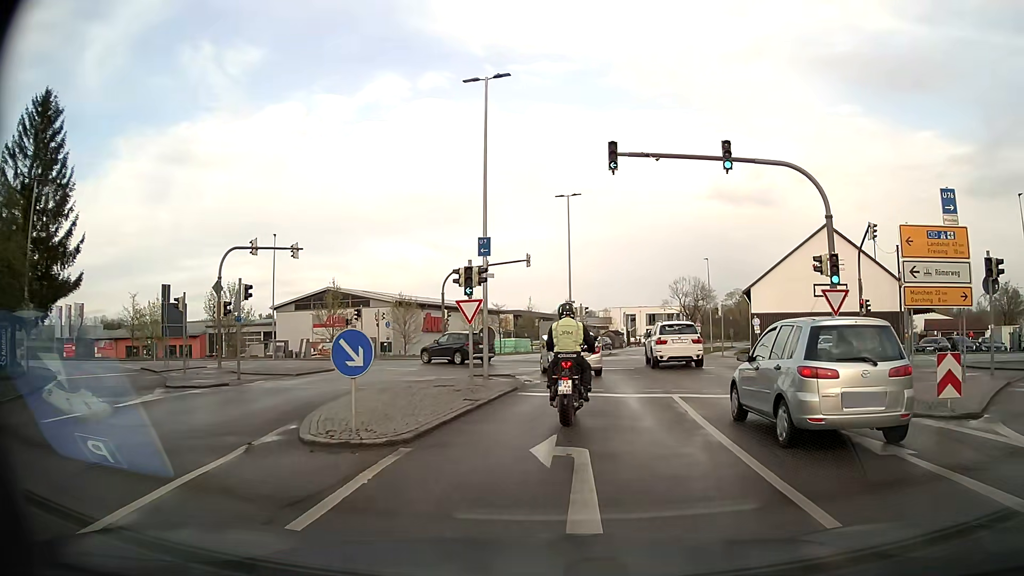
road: secondary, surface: asphalt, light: Day
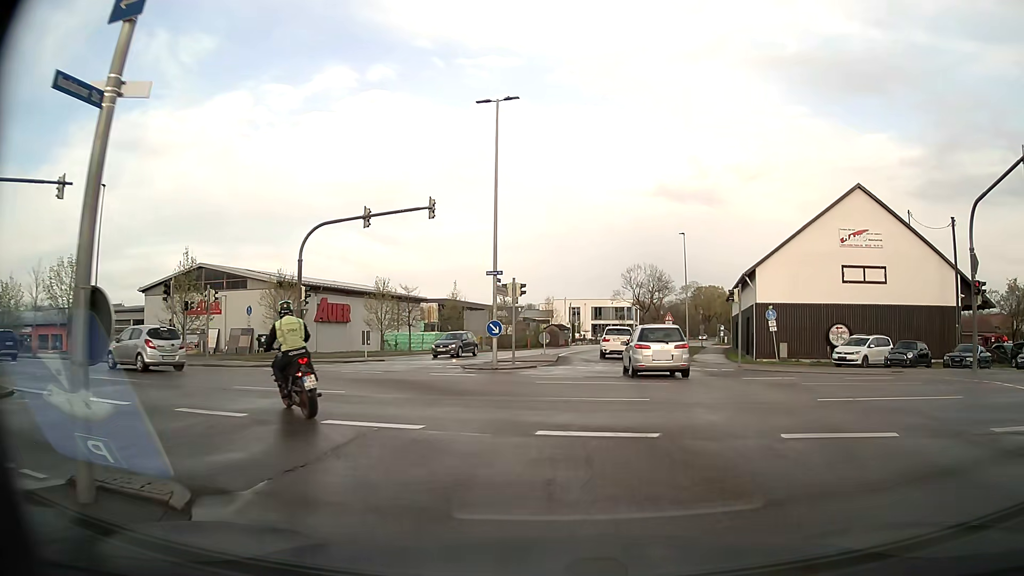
(+1.0, +17.6) m; +4°
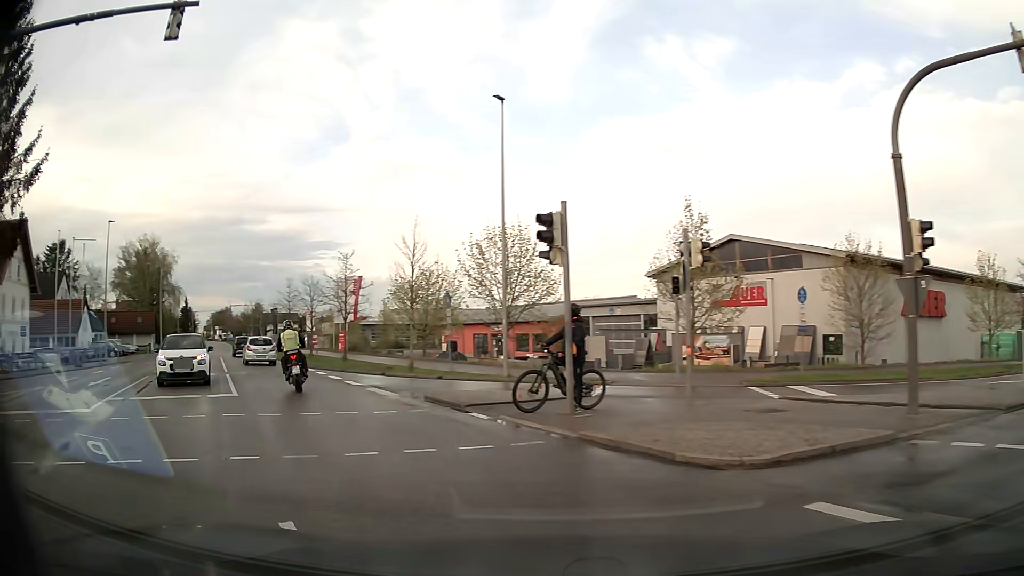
(-5.7, +17.7) m; -47°
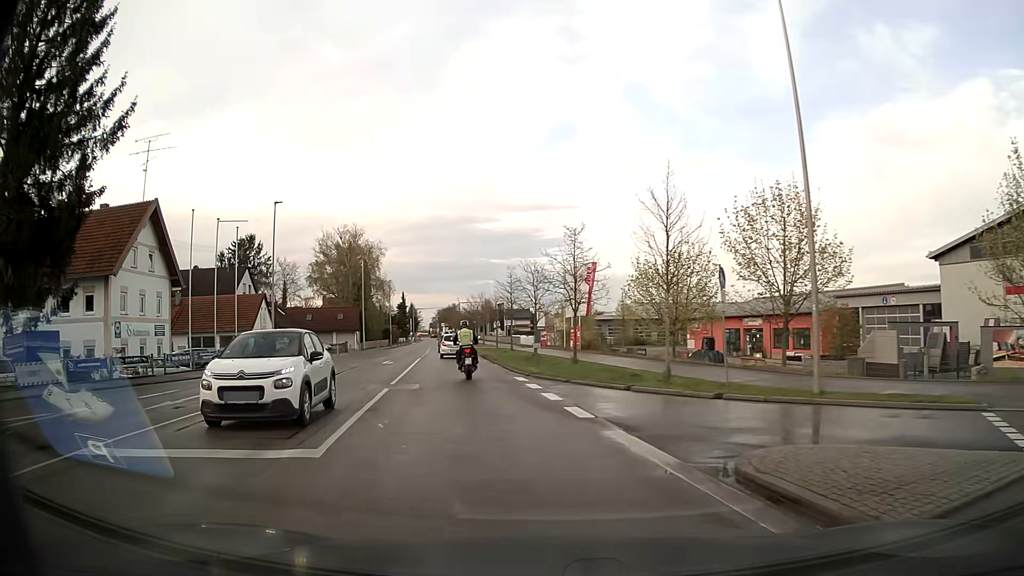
(-1.8, +8.5) m; -21°
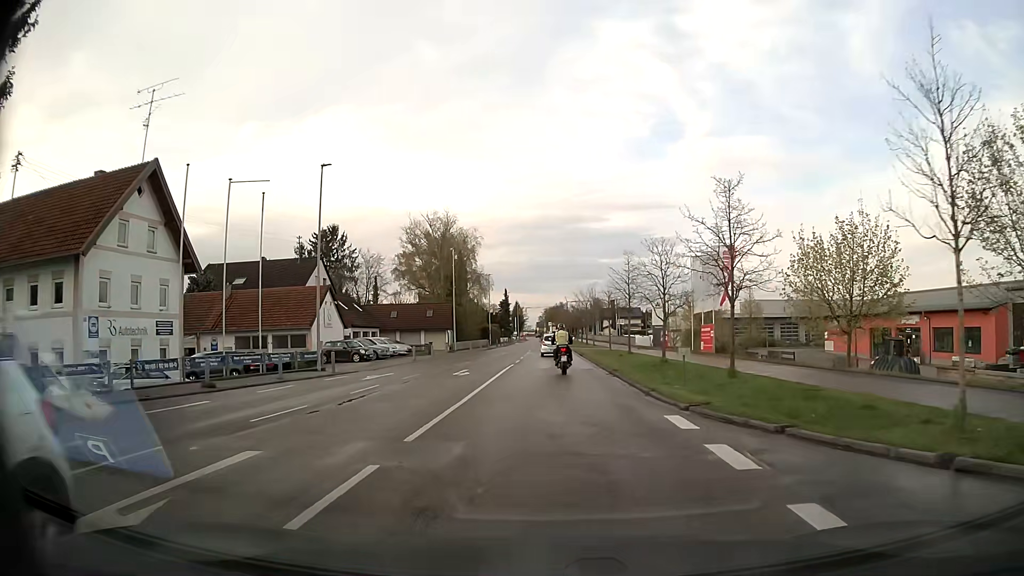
(-1.0, +10.4) m; -9°
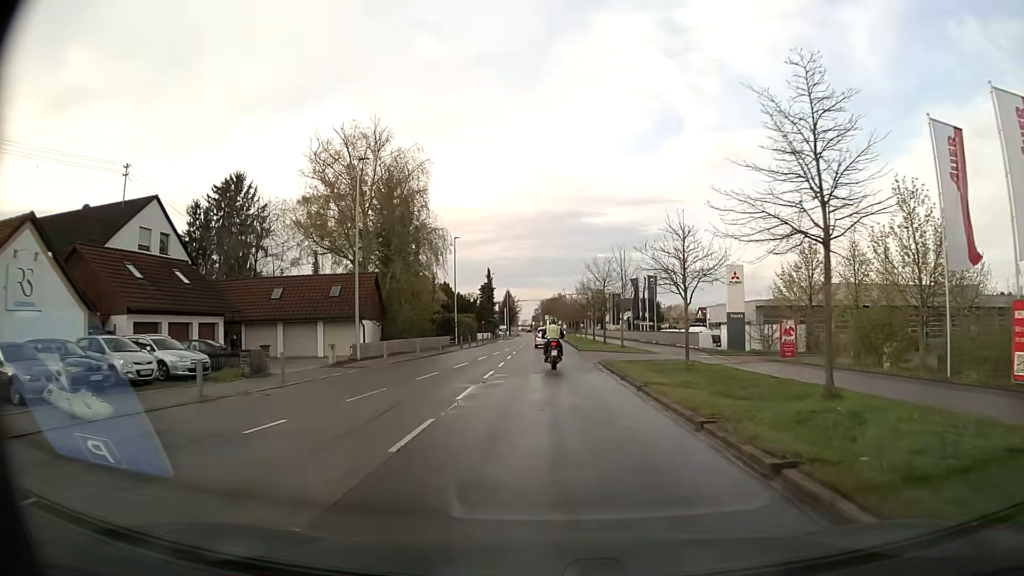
(+0.1, +33.7) m; 0°
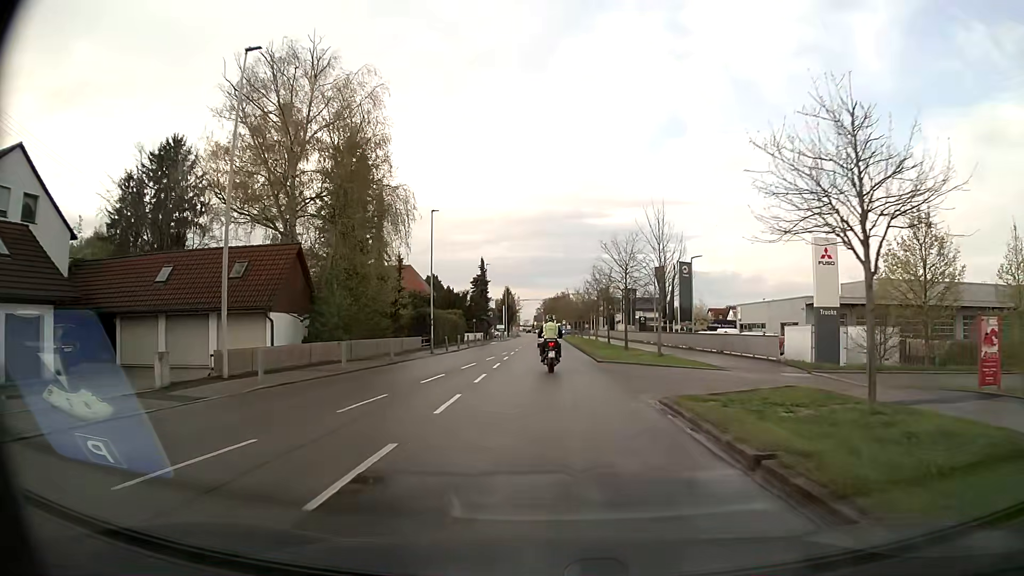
(0.0, +14.6) m; 0°
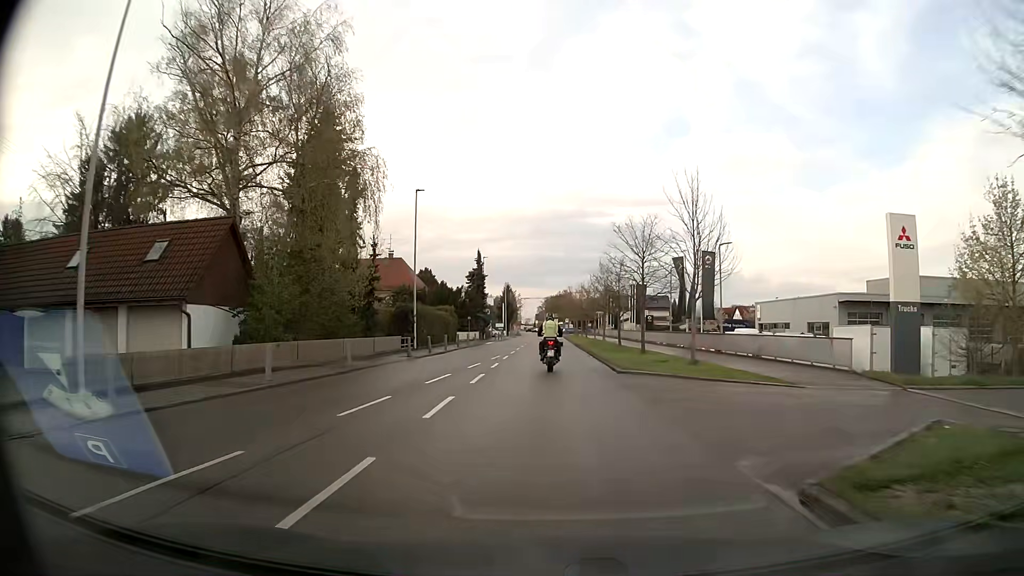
(0.0, +7.0) m; 0°
(0, +10) (0, +20) (0, +30) (0, +40) (0, +50) (0, +60) (0, +70) (0, +80) (0, +90) (0, +100) m
